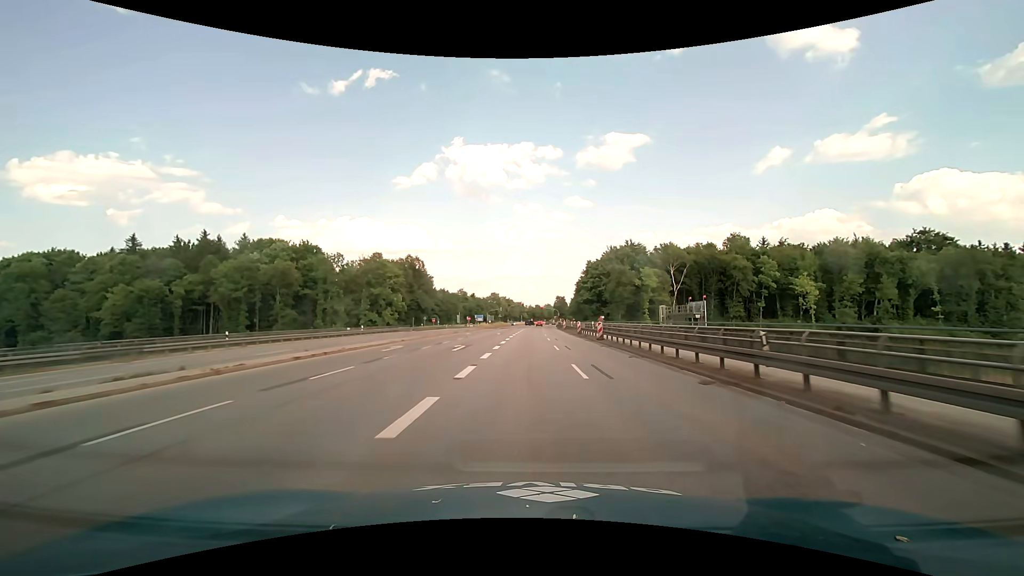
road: primary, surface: asphalt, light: Day
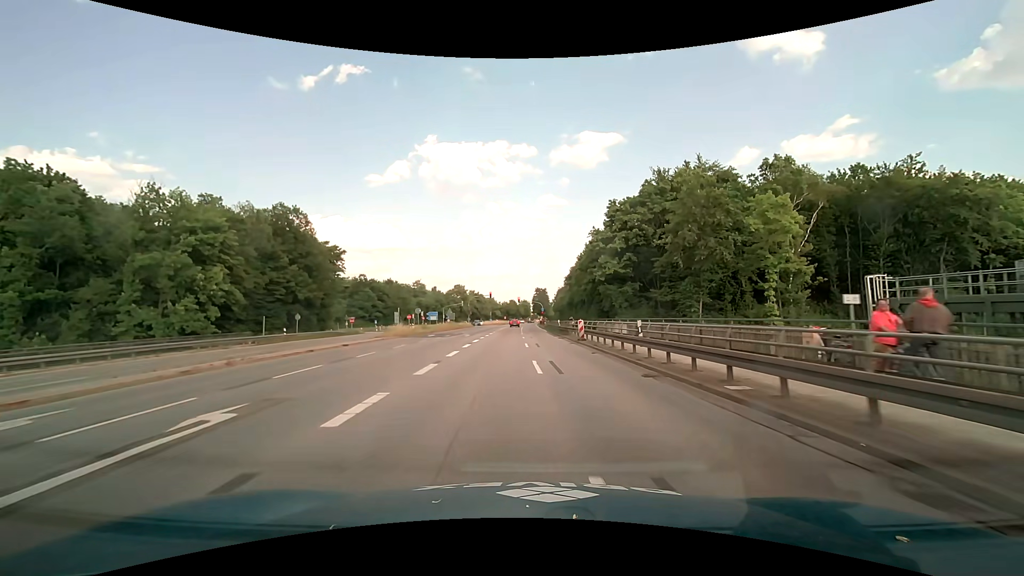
(+0.9, +47.3) m; +3°
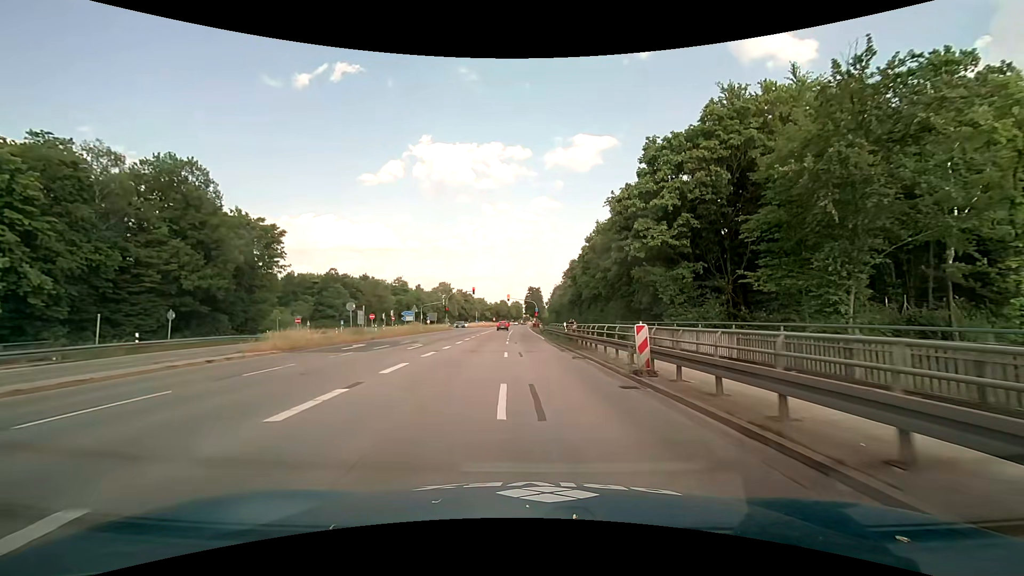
(+0.1, +17.6) m; +1°
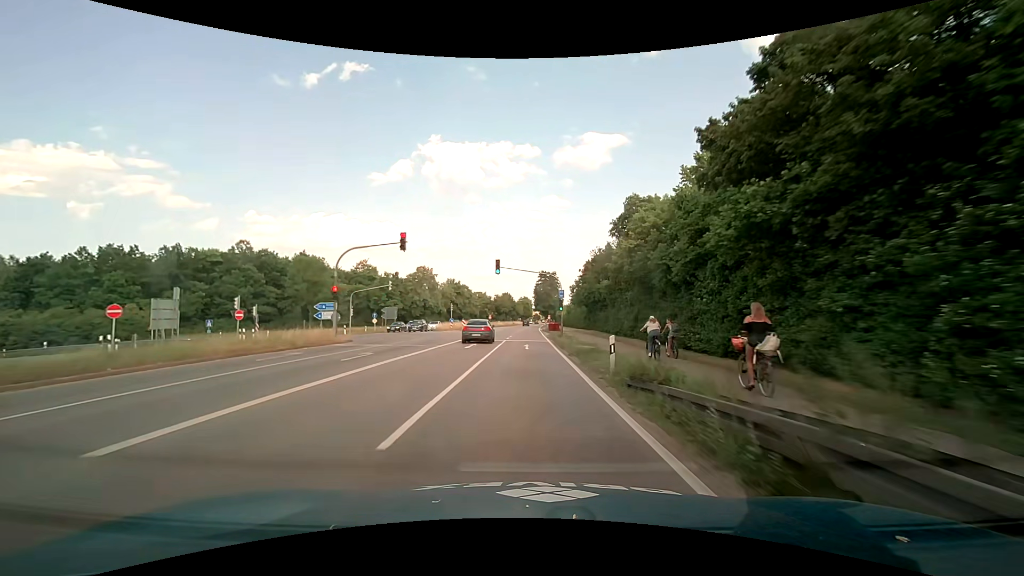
(-0.4, +49.7) m; -1°
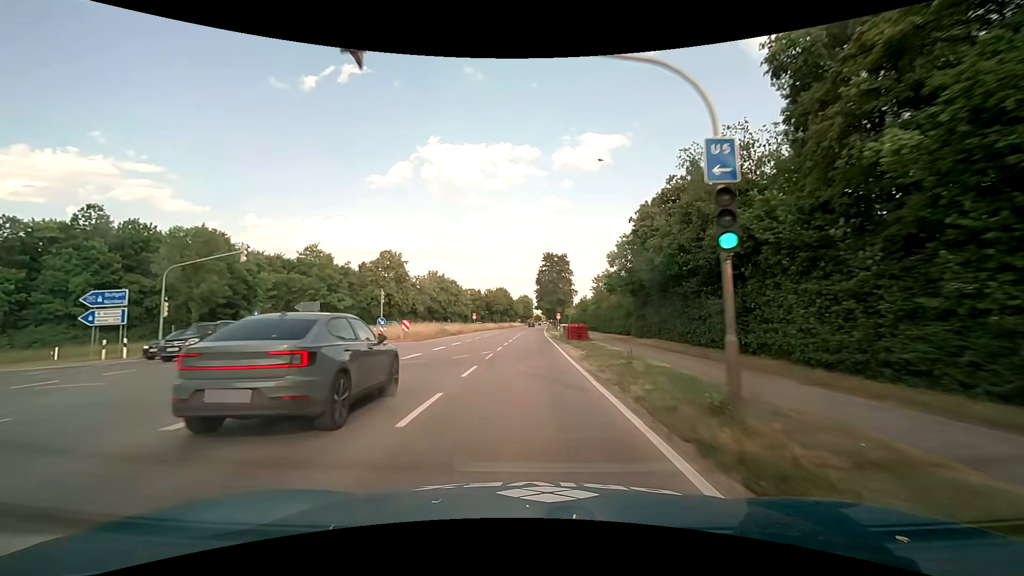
(0.0, +32.5) m; 0°
(0, +10) (0, +20) (0, +30) (0, +40) (0, +50) (0, +60) (+1, +70) (+1, +80) (+1, +90) (+1, +100) m
